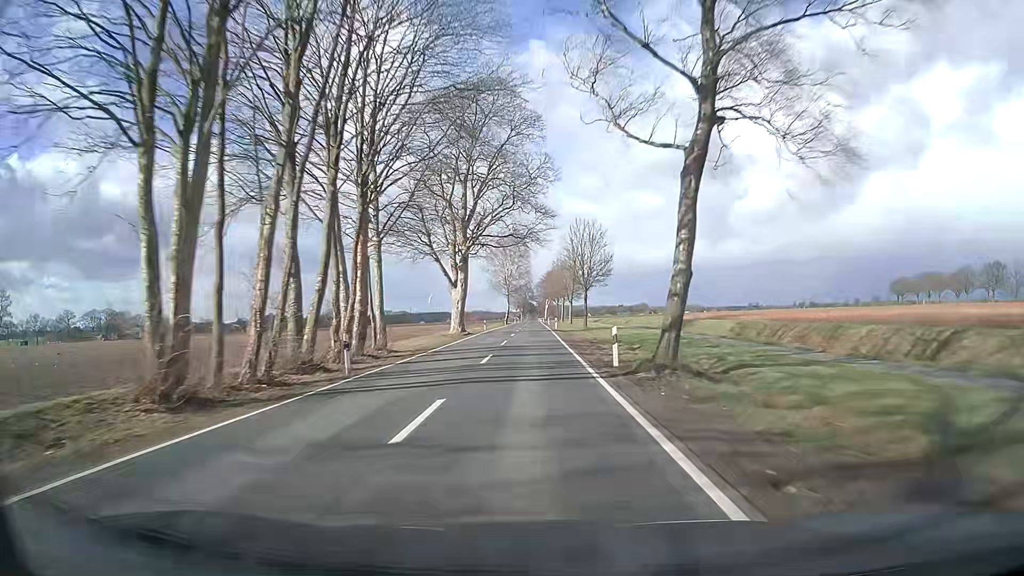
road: secondary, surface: asphalt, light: Day
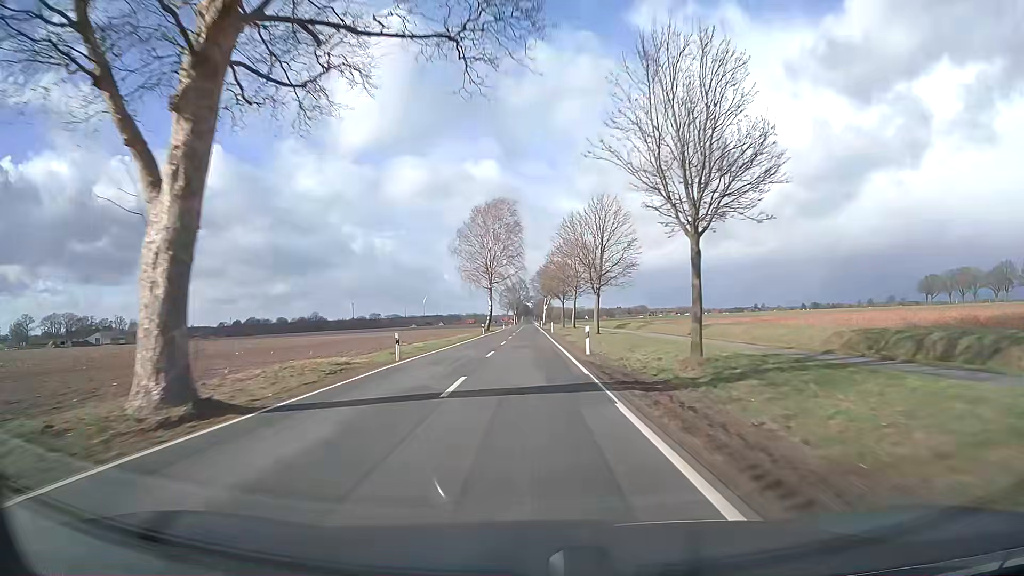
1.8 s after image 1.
(+0.1, +43.5) m; 0°
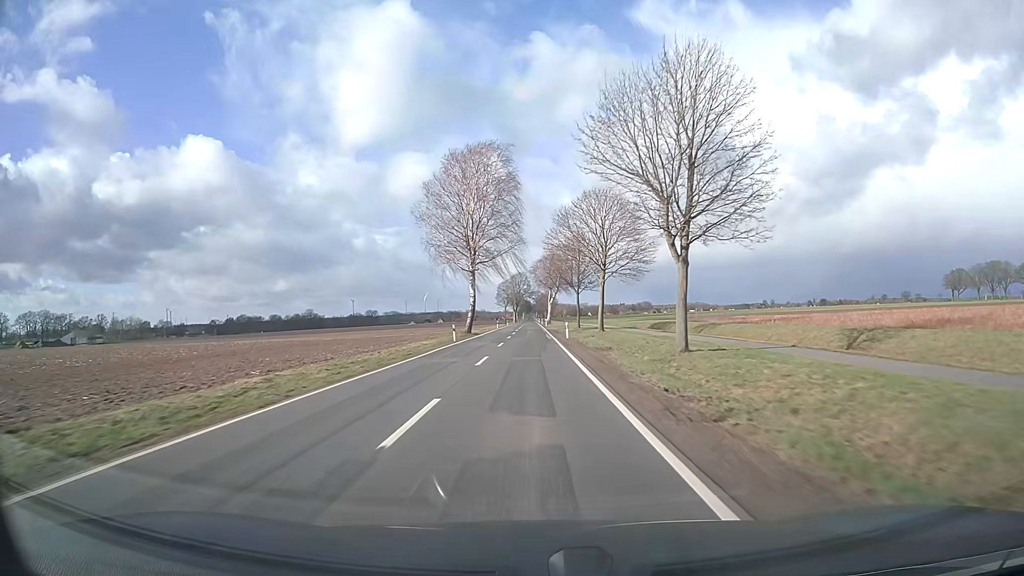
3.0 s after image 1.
(-0.1, +28.7) m; 0°
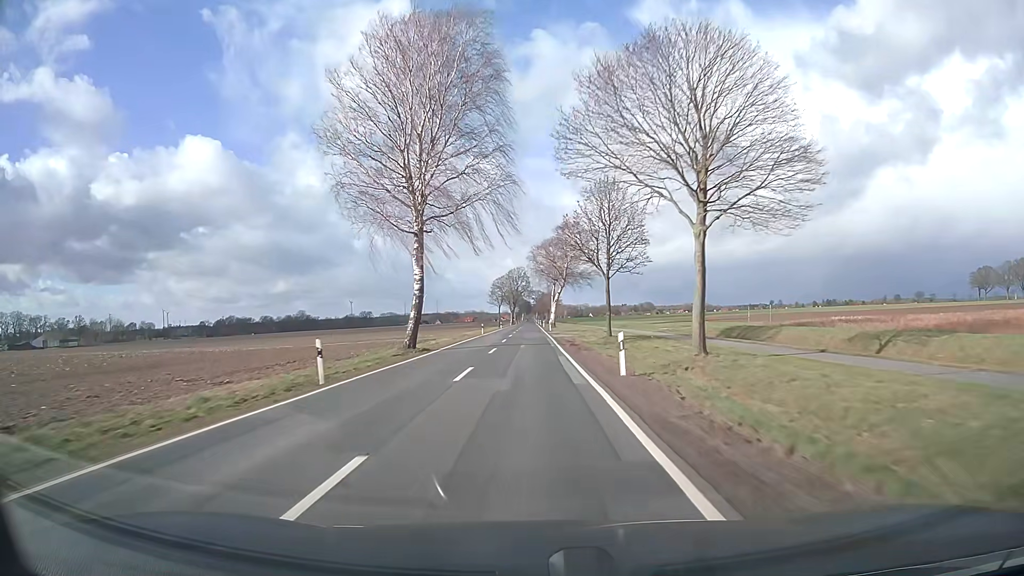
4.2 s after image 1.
(+0.1, +28.6) m; 0°
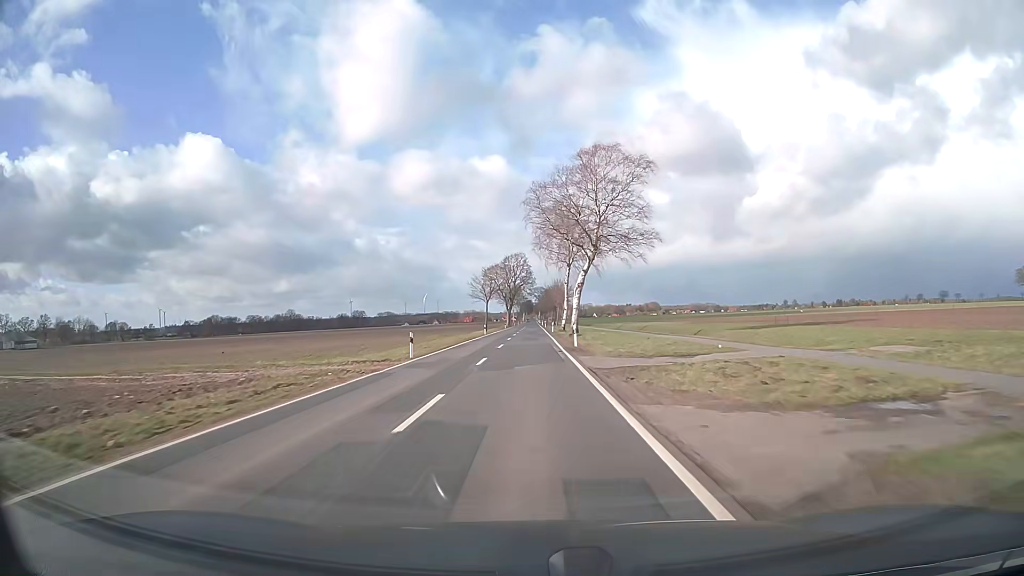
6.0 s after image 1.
(0.0, +42.8) m; 0°
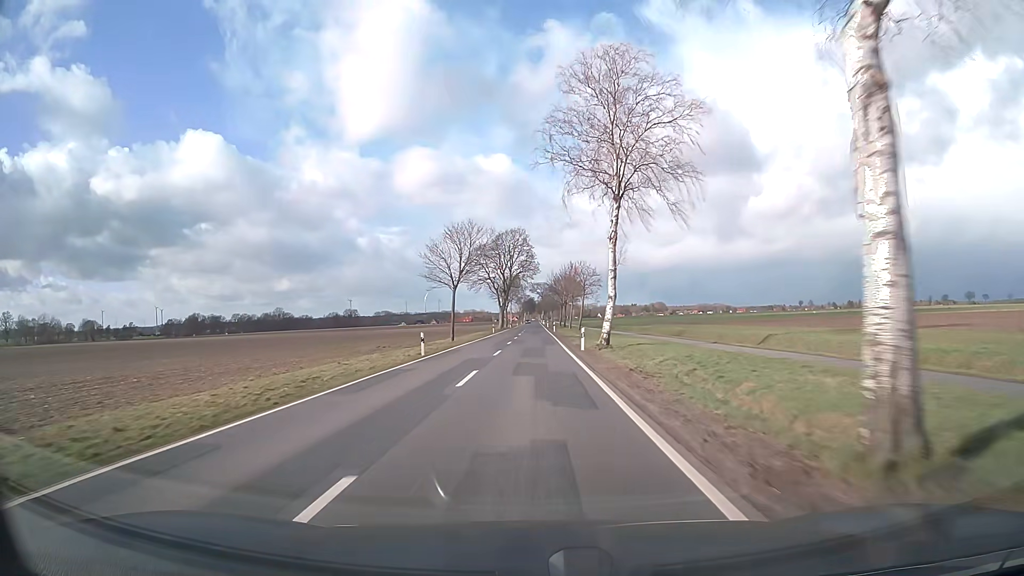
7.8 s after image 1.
(0.0, +42.5) m; 0°
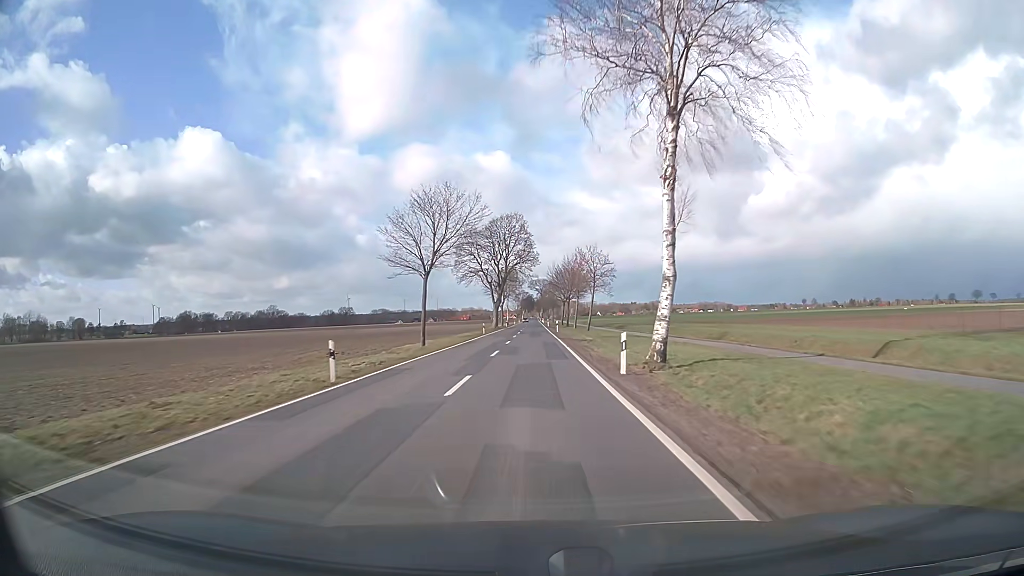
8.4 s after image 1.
(0.0, +14.1) m; 0°
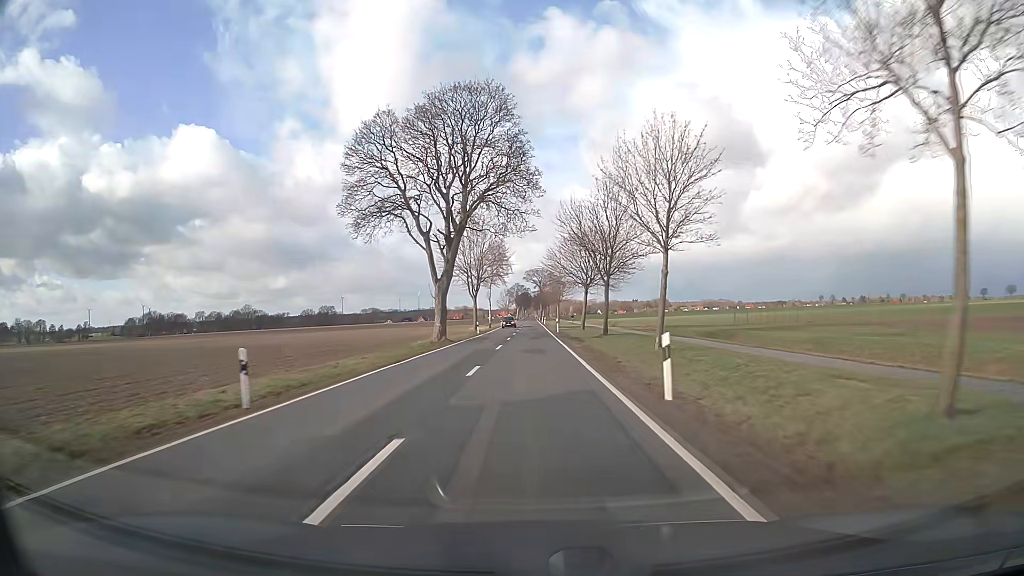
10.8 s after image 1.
(+0.2, +56.8) m; 0°
(0, +10) (0, +20) (0, +30) (0, +40) (0, +50) (0, +60) (0, +70) (0, +80) (0, +90) (0, +100) m
